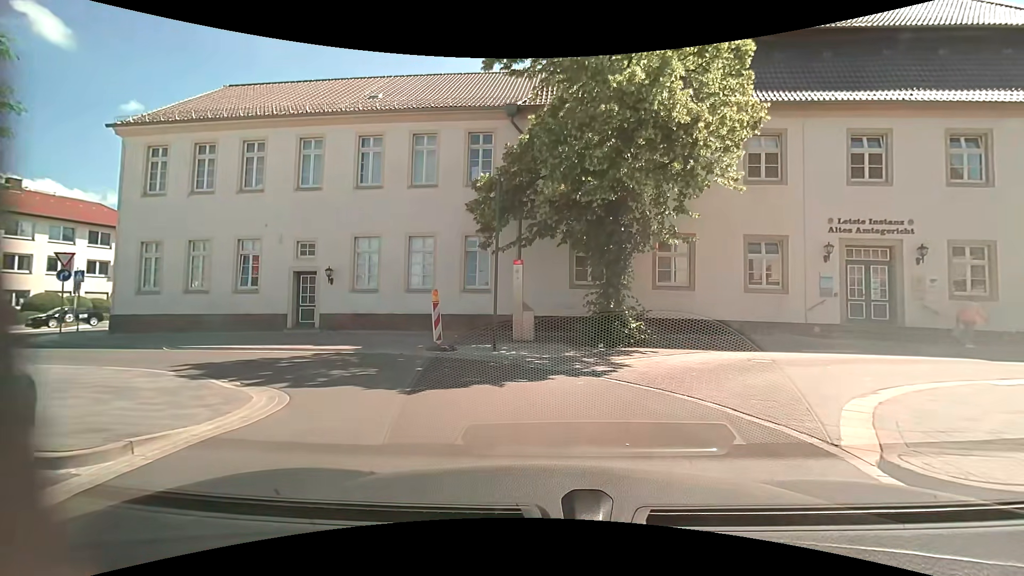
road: residential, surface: asphalt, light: Day
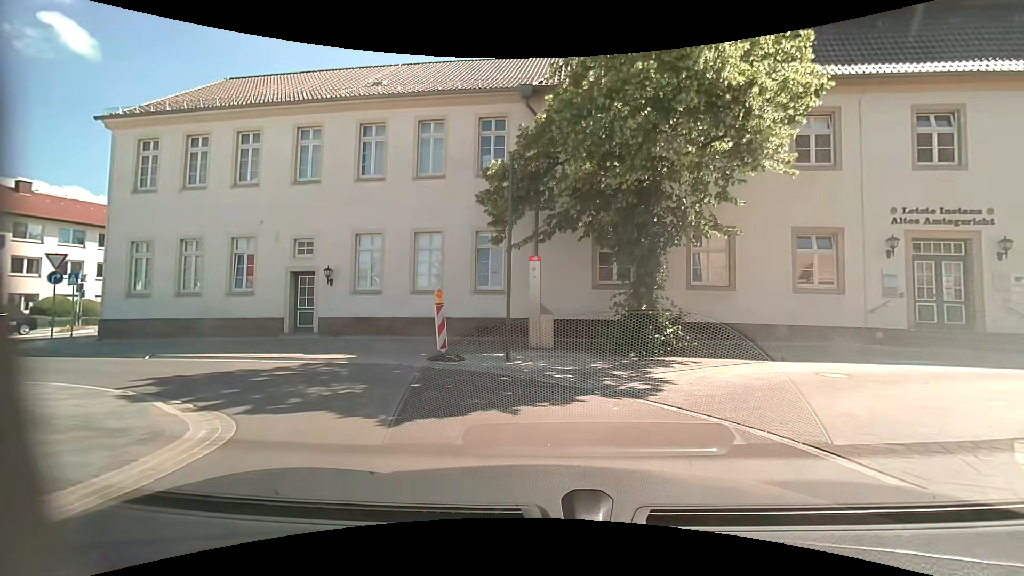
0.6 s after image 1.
(0.0, +1.9) m; -1°
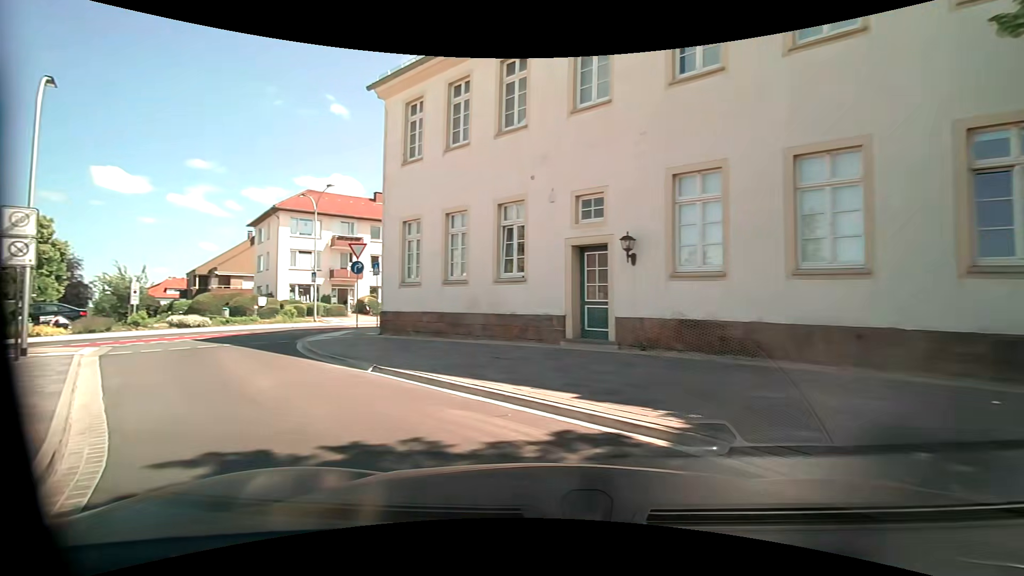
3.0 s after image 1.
(-2.2, +7.9) m; -37°
